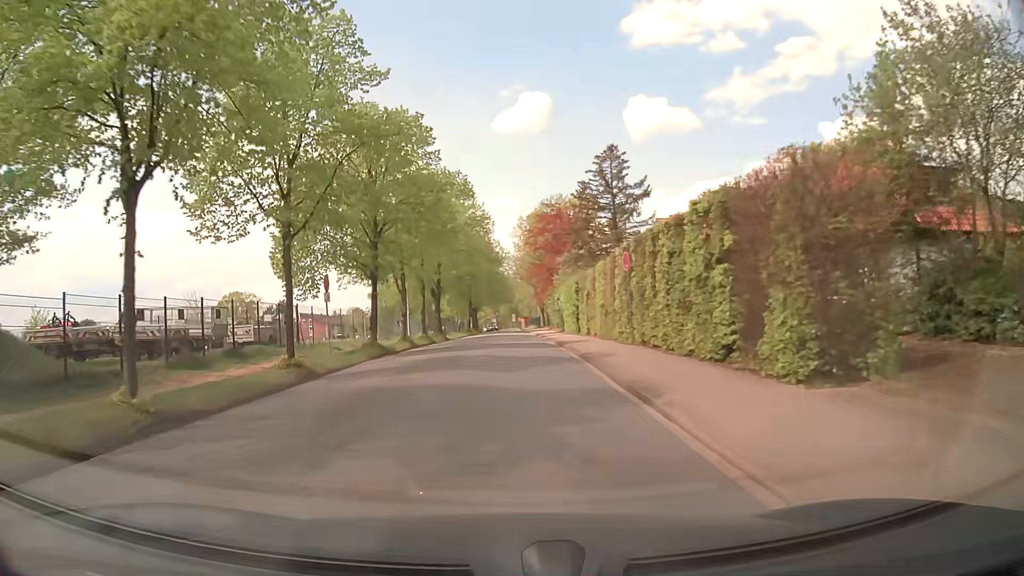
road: unclassified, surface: asphalt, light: Day
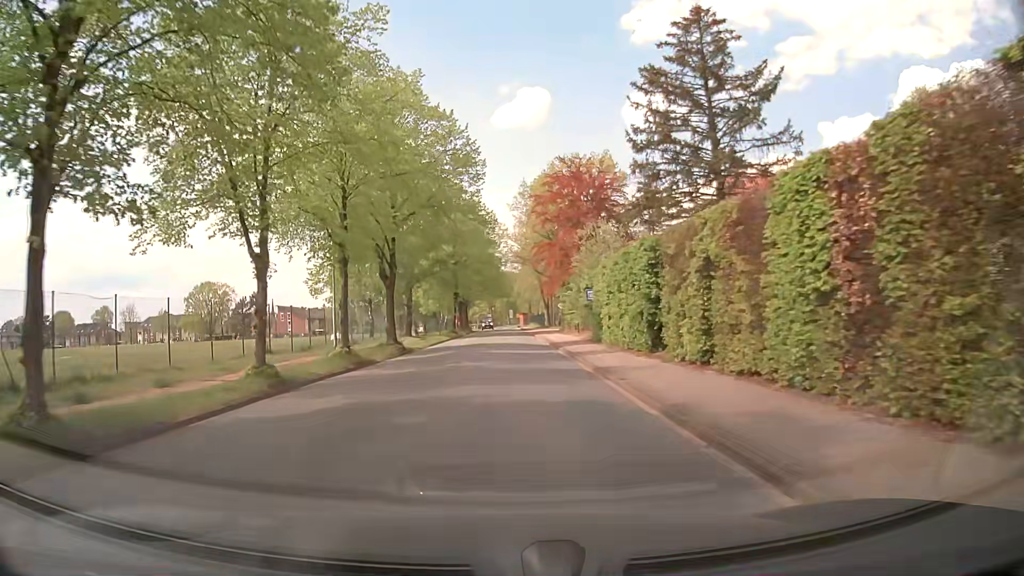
(-0.2, +21.0) m; 0°
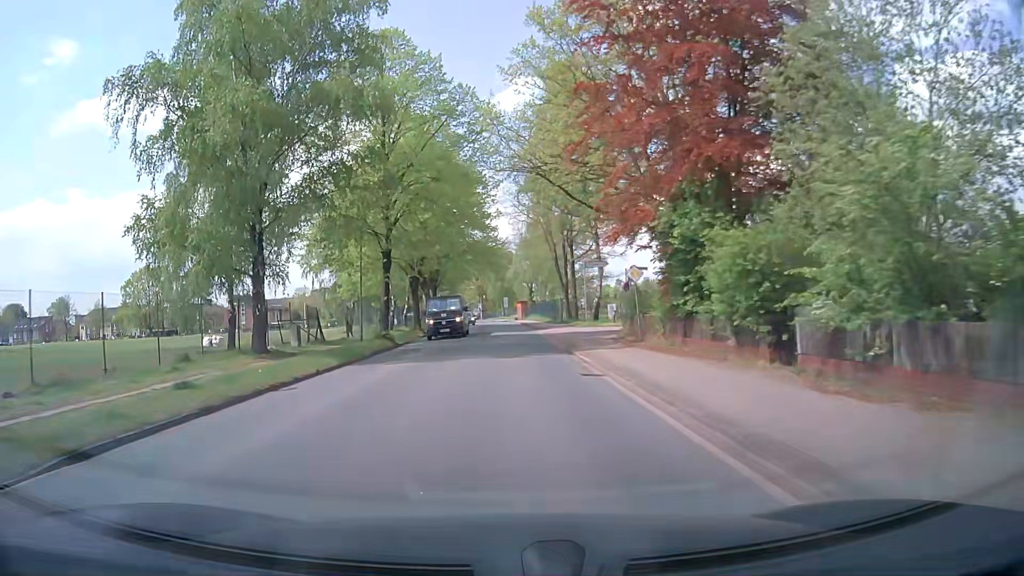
(+0.2, +36.3) m; 0°
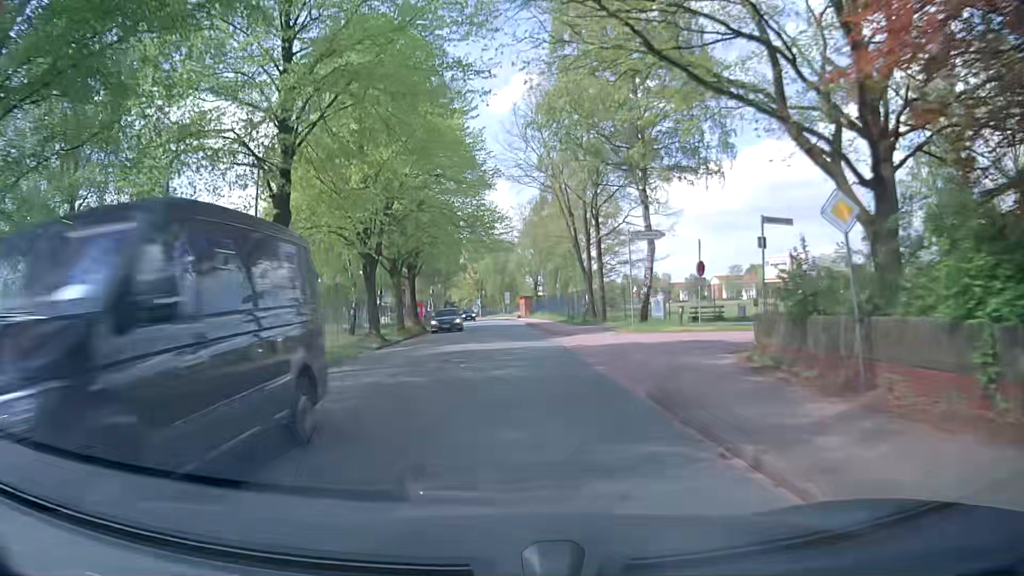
(0.0, +15.2) m; 0°
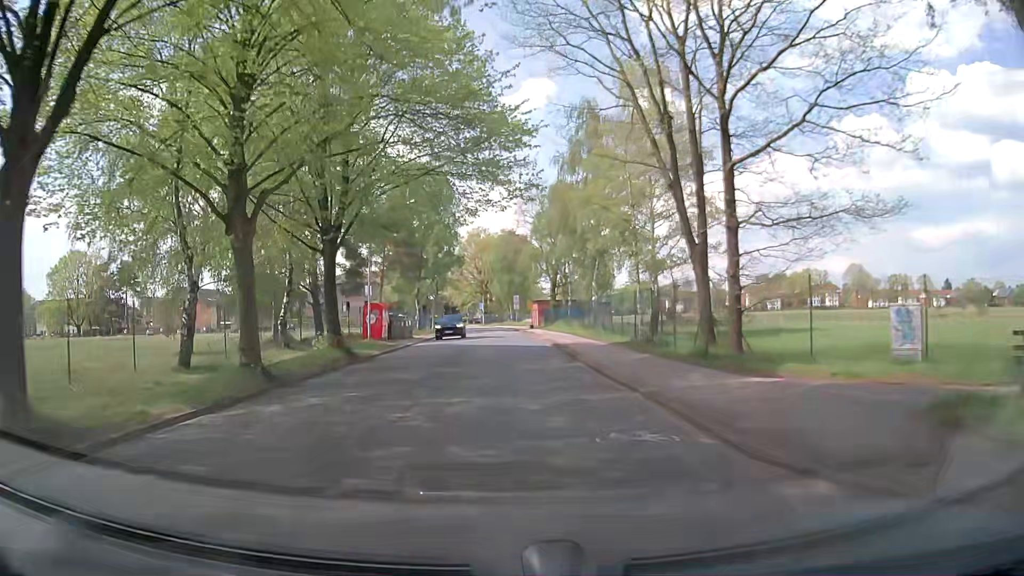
(-0.2, +23.5) m; -1°
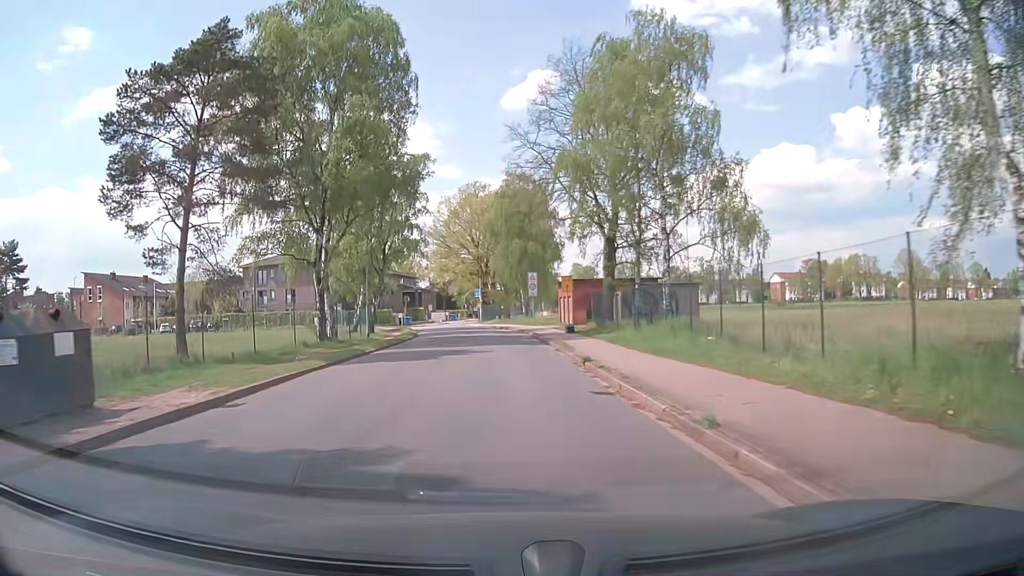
(-0.1, +40.0) m; -1°
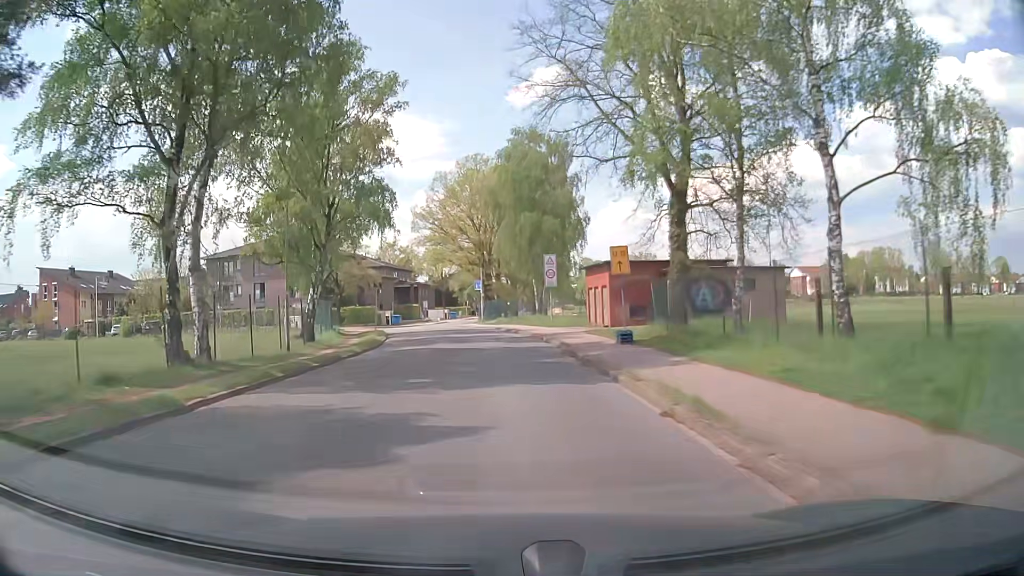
(0.0, +15.4) m; 0°
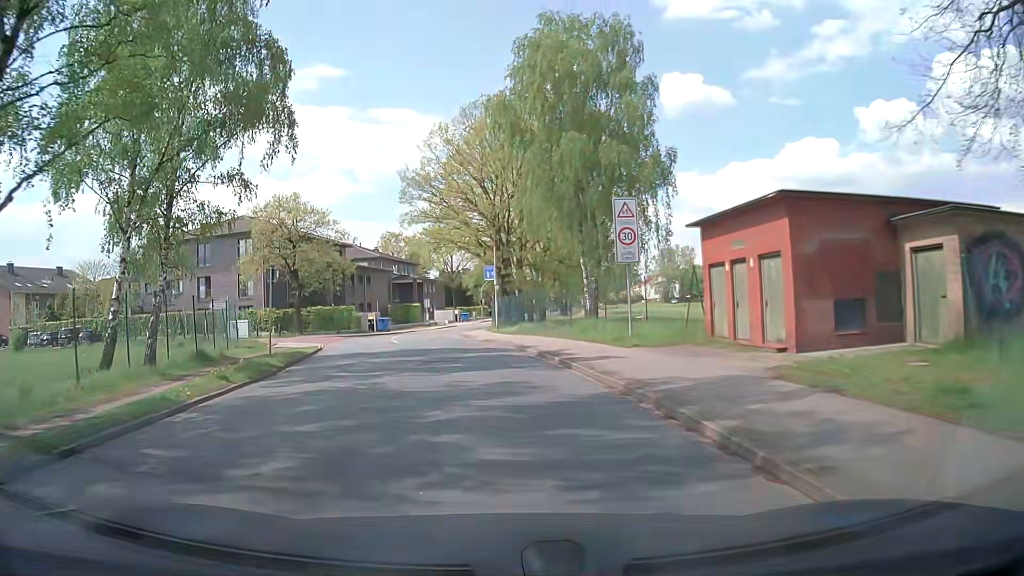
(-0.1, +21.4) m; -2°
(0, +10) (-1, +20) (-2, +30) (-4, +40) (-5, +50) (-4, +60) (-3, +70) (-1, +79) (+1, +89) (+2, +99) m
